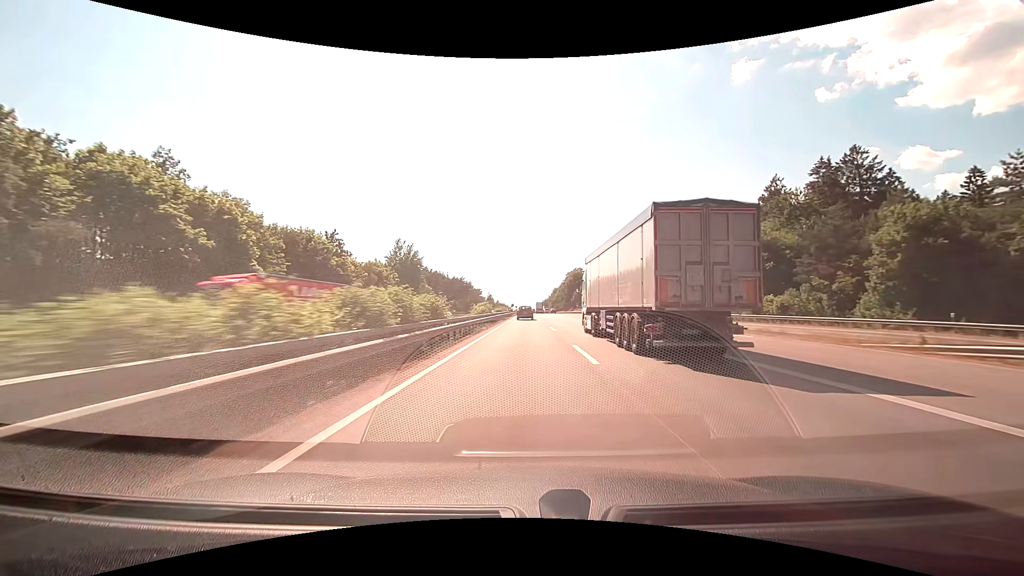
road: motorway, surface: concrete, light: Day
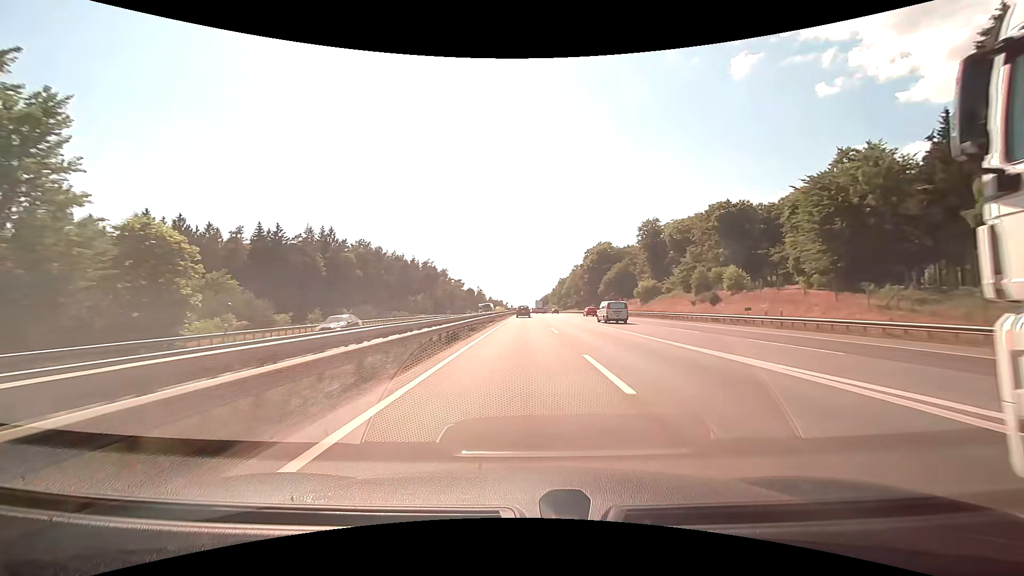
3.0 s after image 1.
(+0.3, +94.6) m; 0°
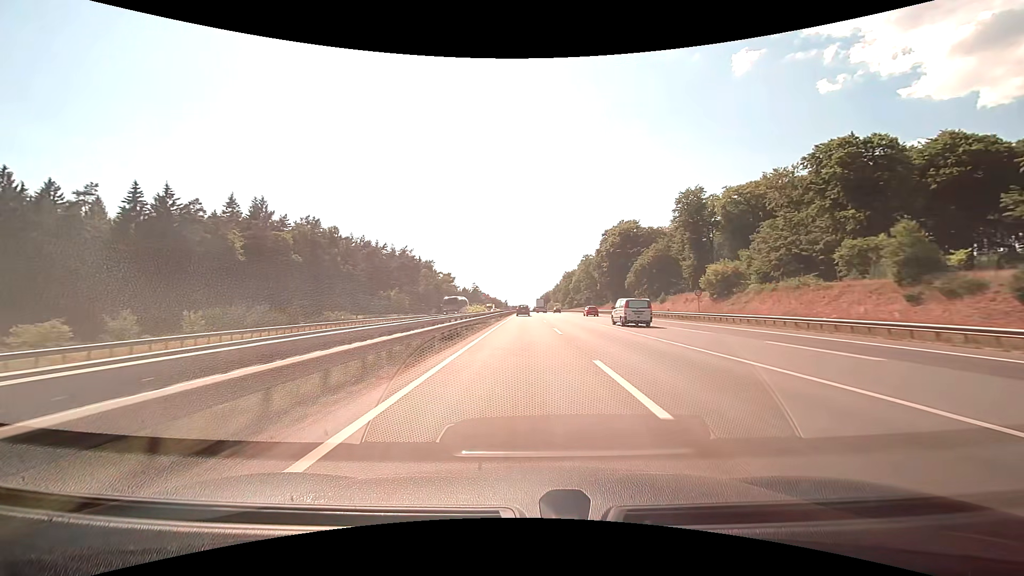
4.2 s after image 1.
(+0.1, +37.8) m; 0°
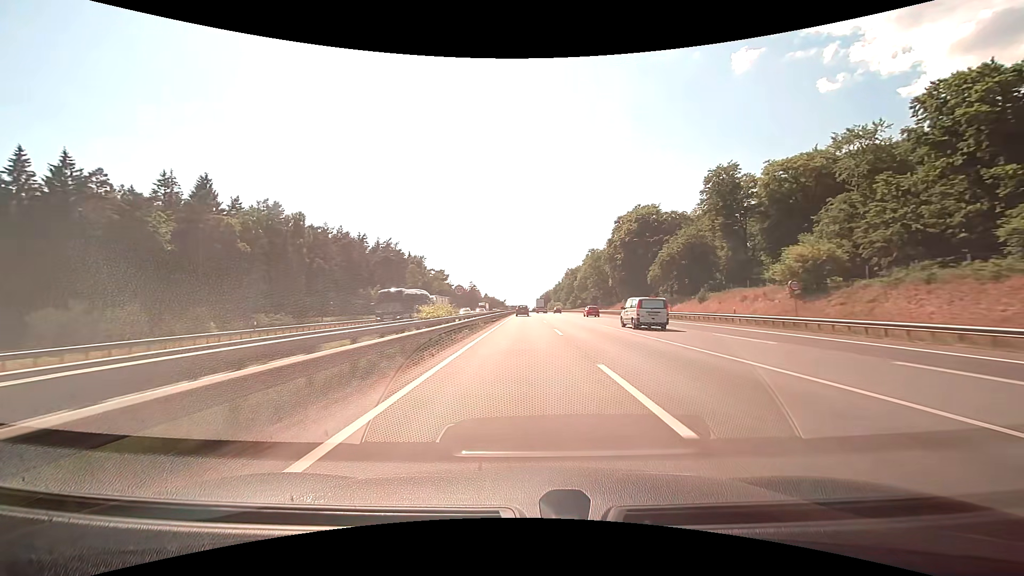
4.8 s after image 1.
(0.0, +18.8) m; 0°
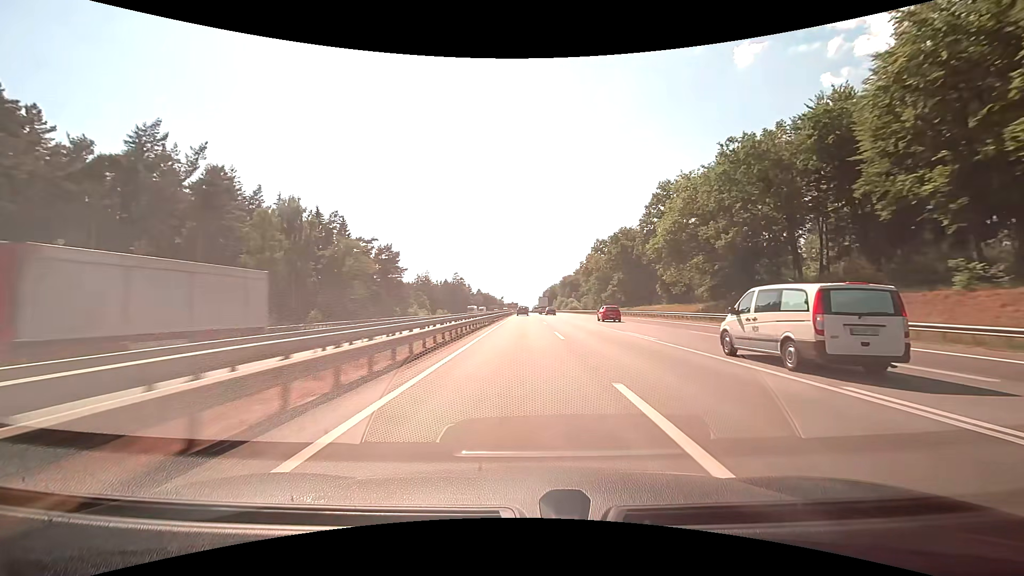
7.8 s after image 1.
(0.0, +92.9) m; 0°
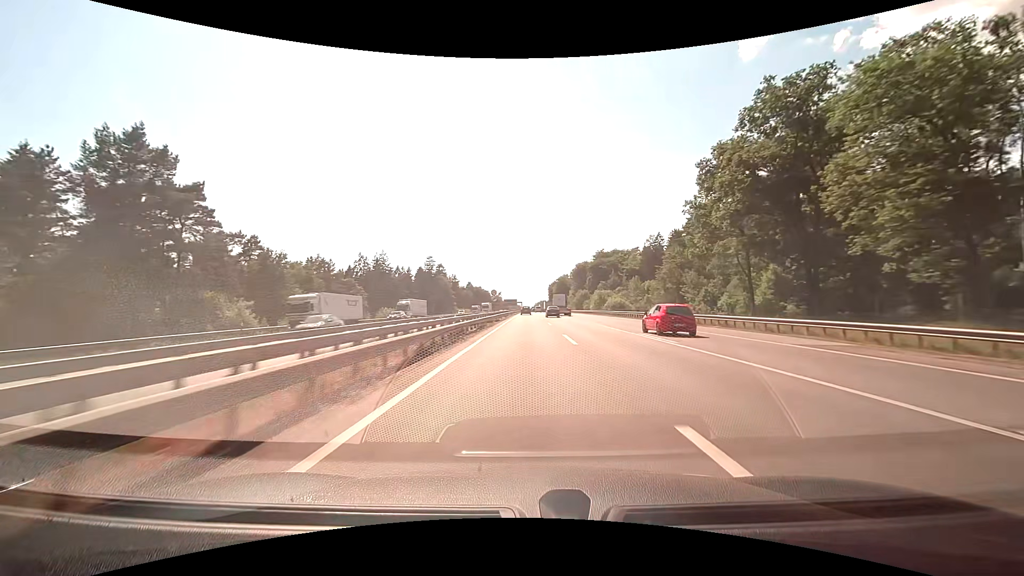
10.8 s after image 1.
(-0.1, +94.0) m; 0°
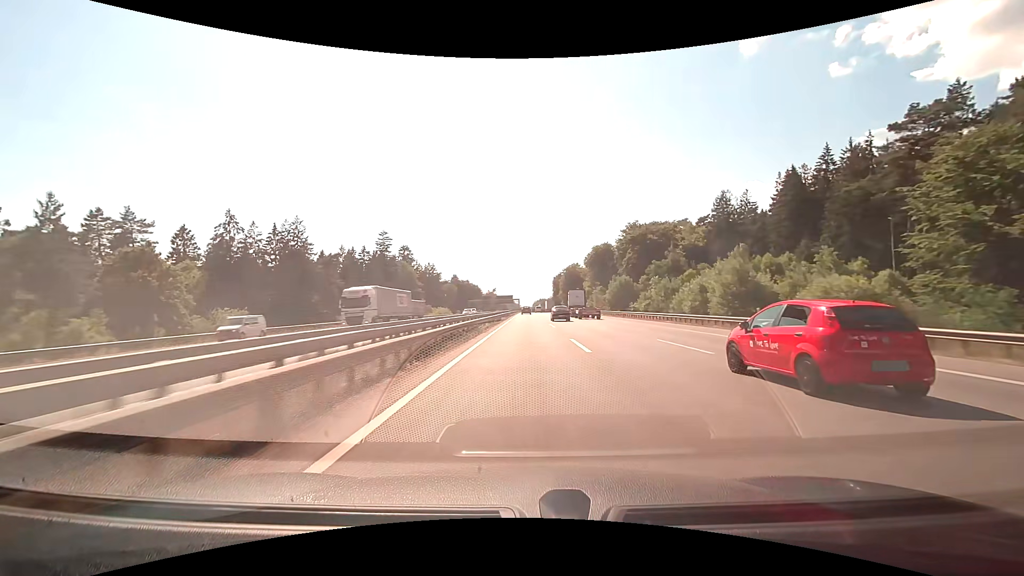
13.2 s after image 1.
(+0.1, +75.6) m; 0°
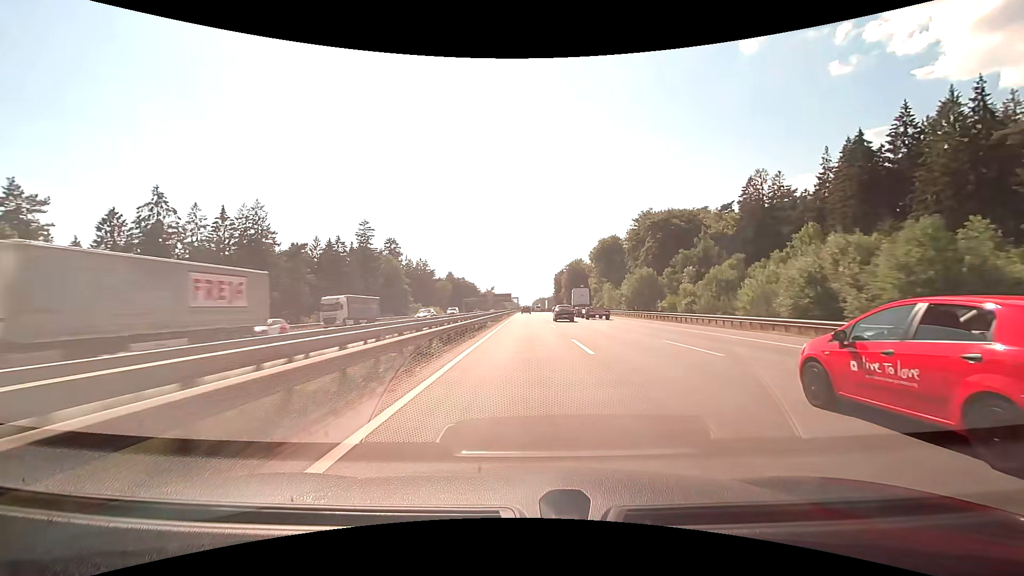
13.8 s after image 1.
(0.0, +18.9) m; 0°
(0, +10) (0, +20) (0, +30) (0, +40) (0, +50) (0, +60) (0, +70) (0, +80) (0, +90) (0, +100) m
